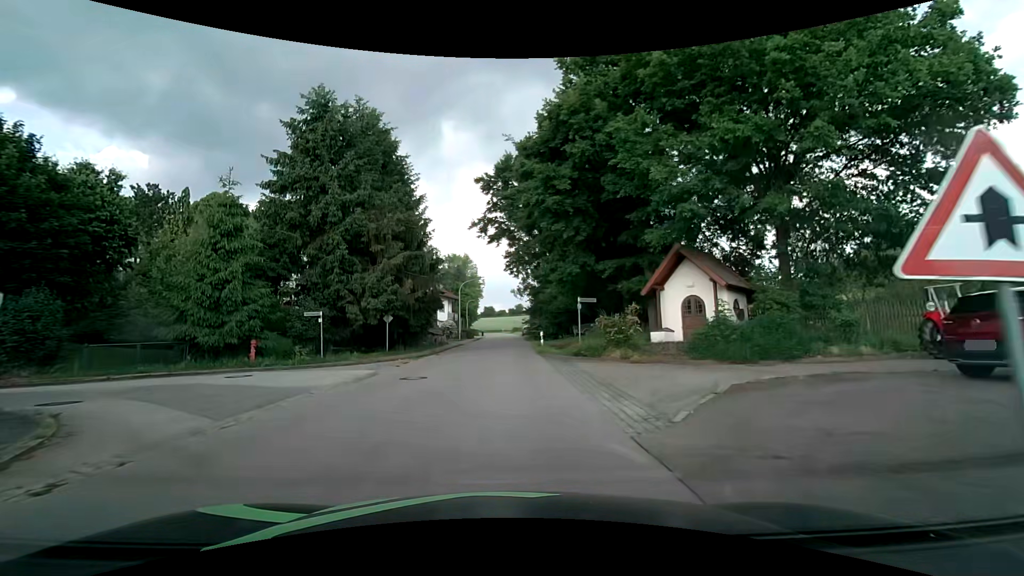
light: Day
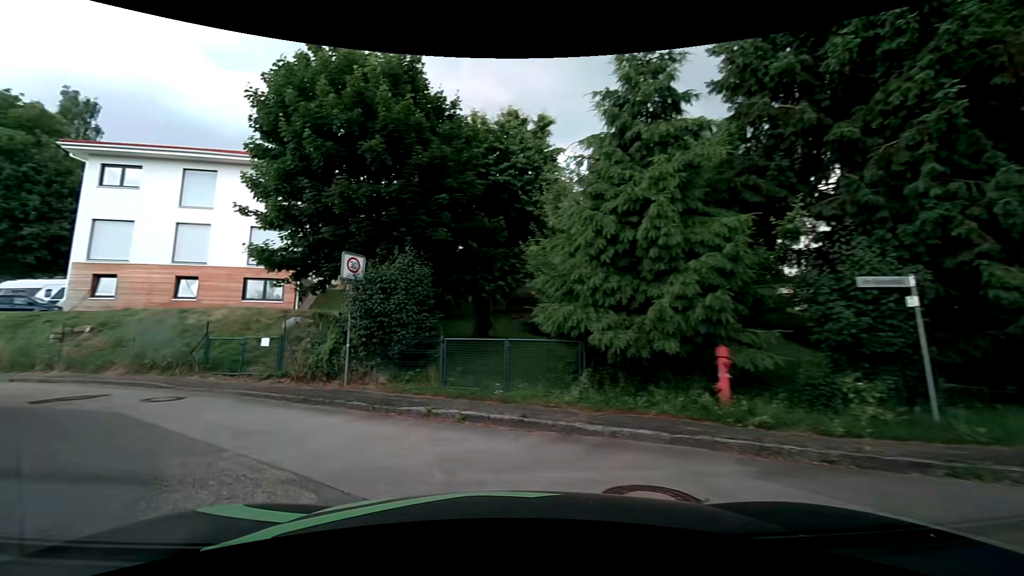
(-4.5, +14.0) m; -49°
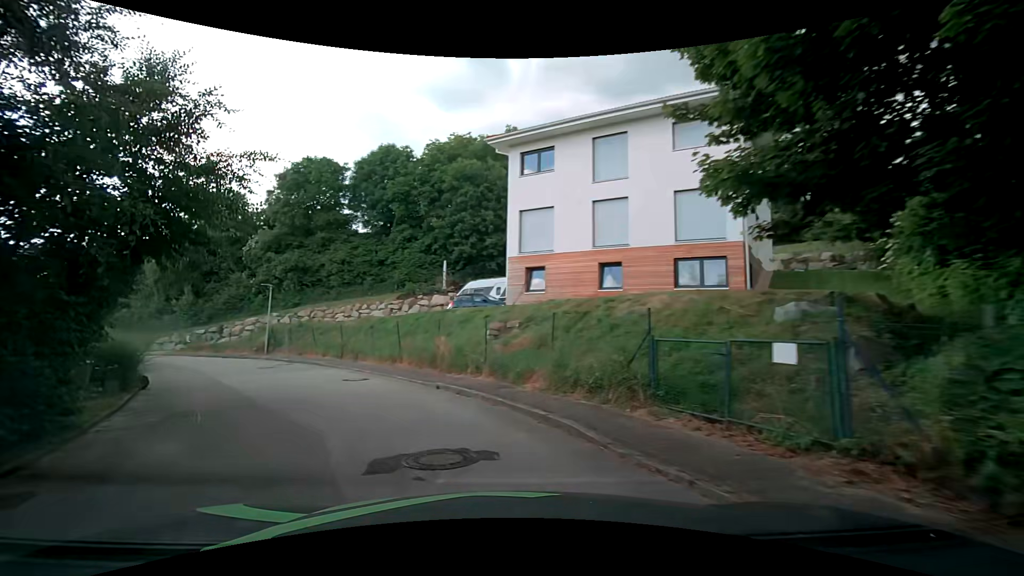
(-3.9, +8.2) m; -45°
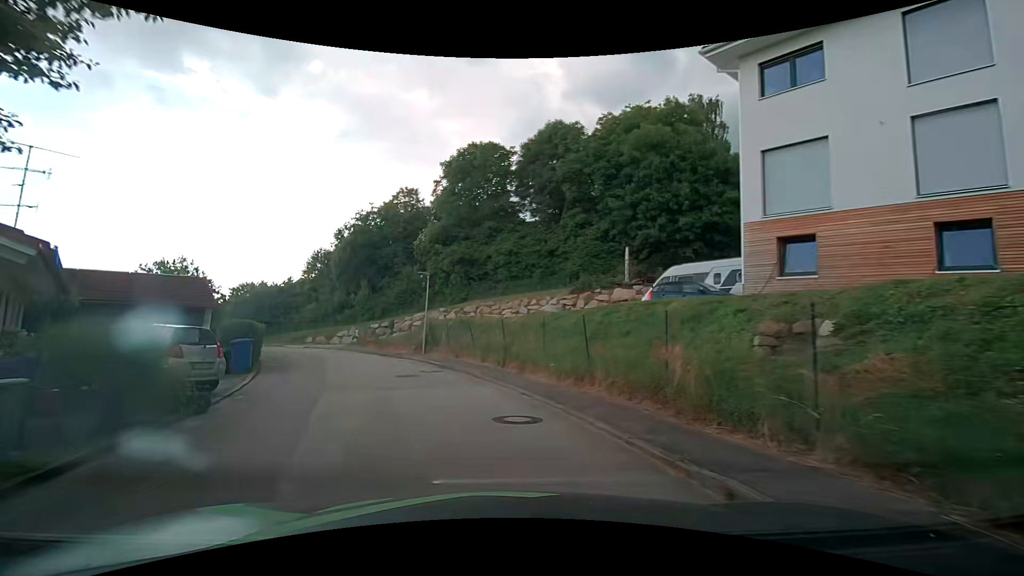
(-1.7, +7.3) m; -22°
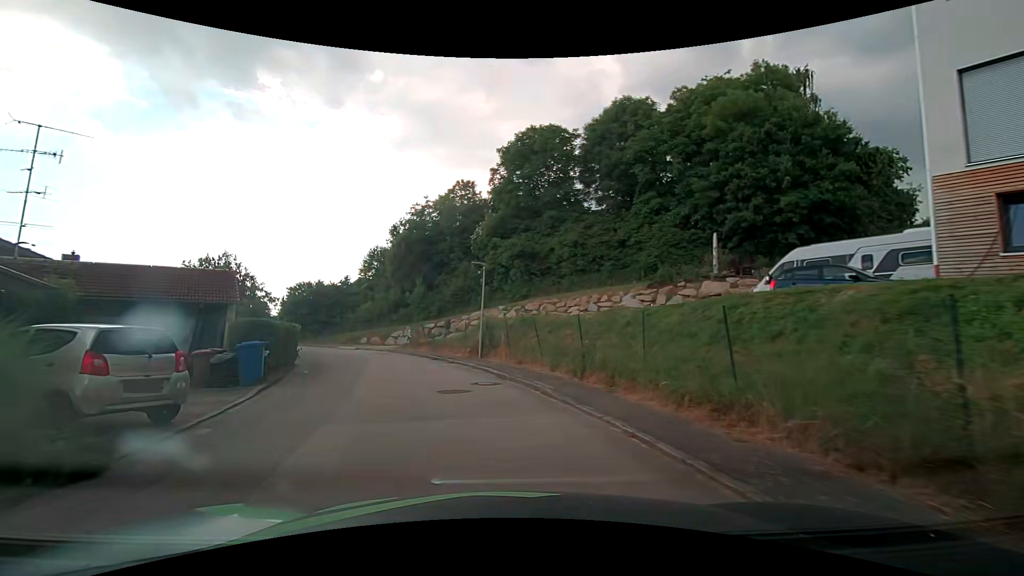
(-0.2, +4.1) m; -5°
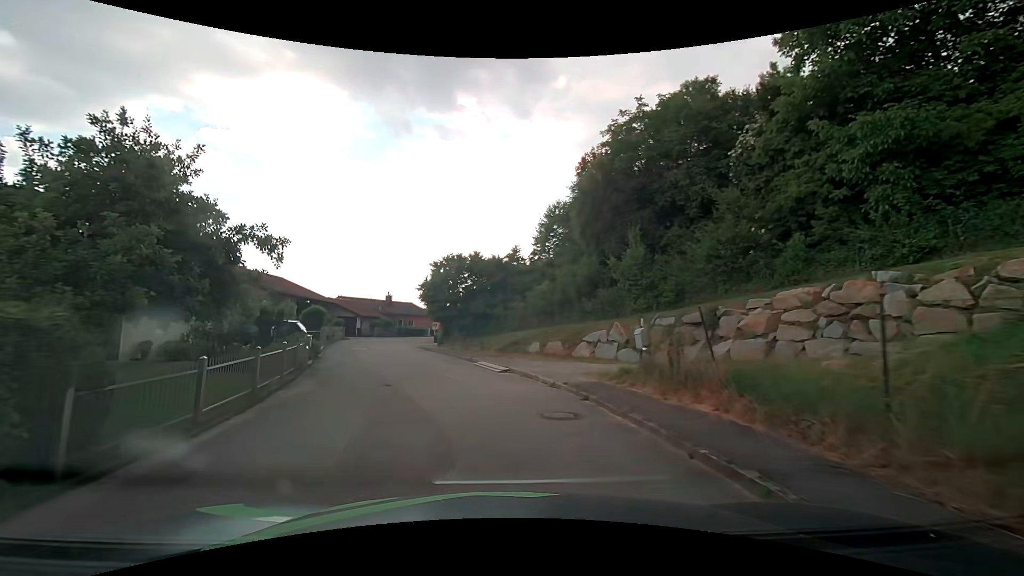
(-4.7, +22.0) m; -23°
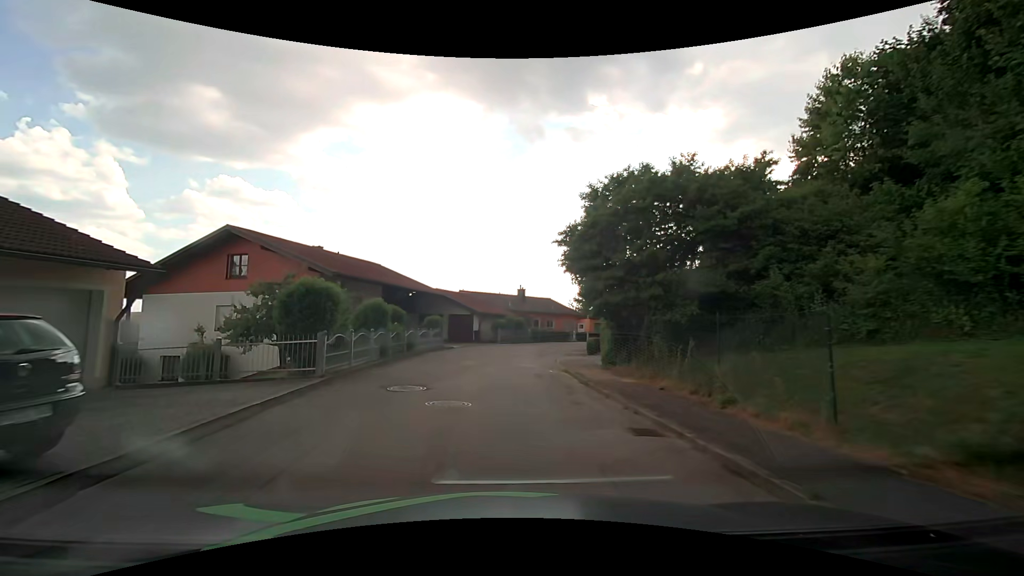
(-2.8, +19.1) m; -16°
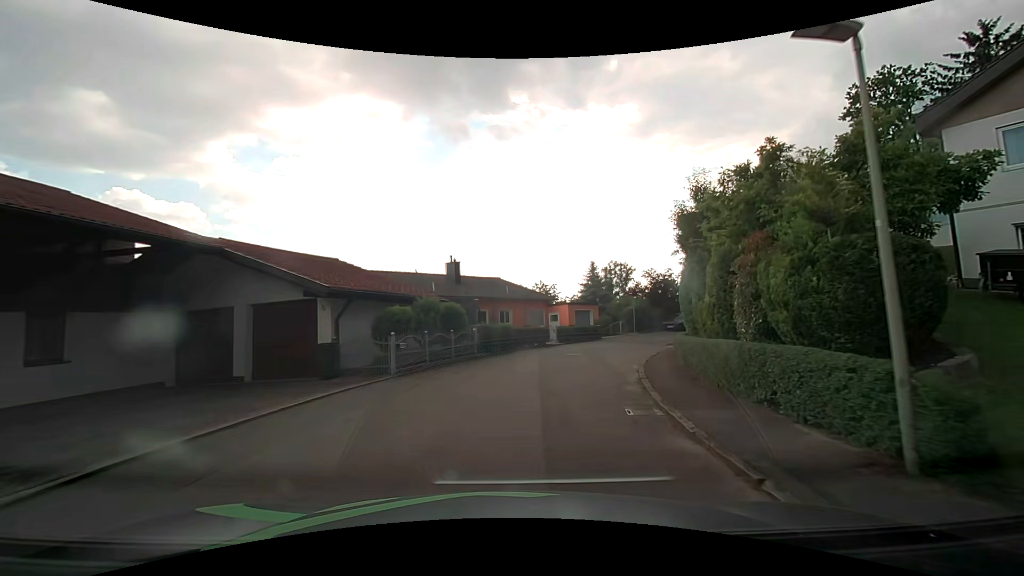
(+0.4, +25.0) m; +7°
(+1, +10) (+3, +20) (+7, +29) (+12, +37) (+18, +45) (+26, +52) (+34, +58) (+42, +63) (+51, +68) (+60, +72) m
